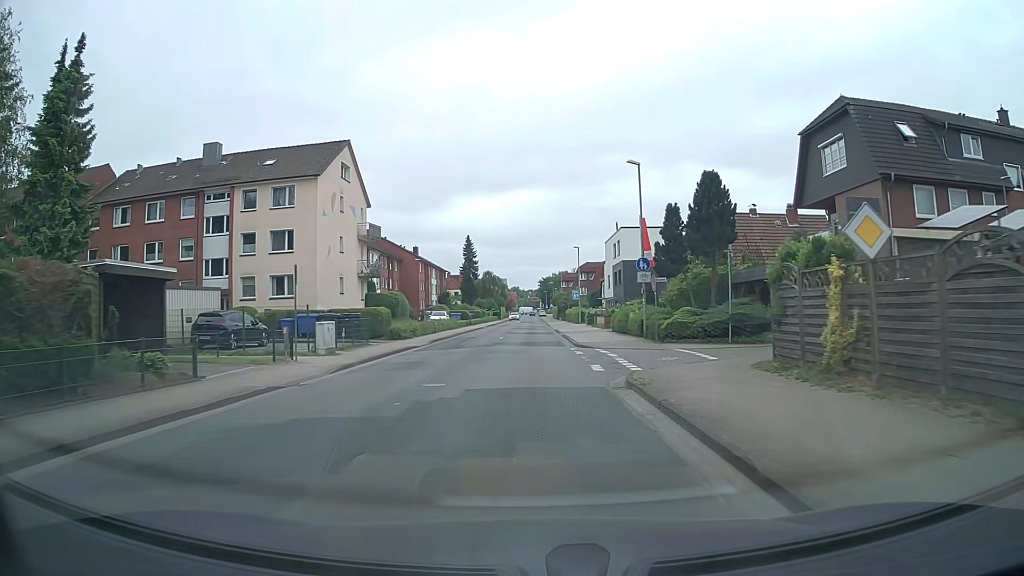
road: tertiary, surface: asphalt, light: Day
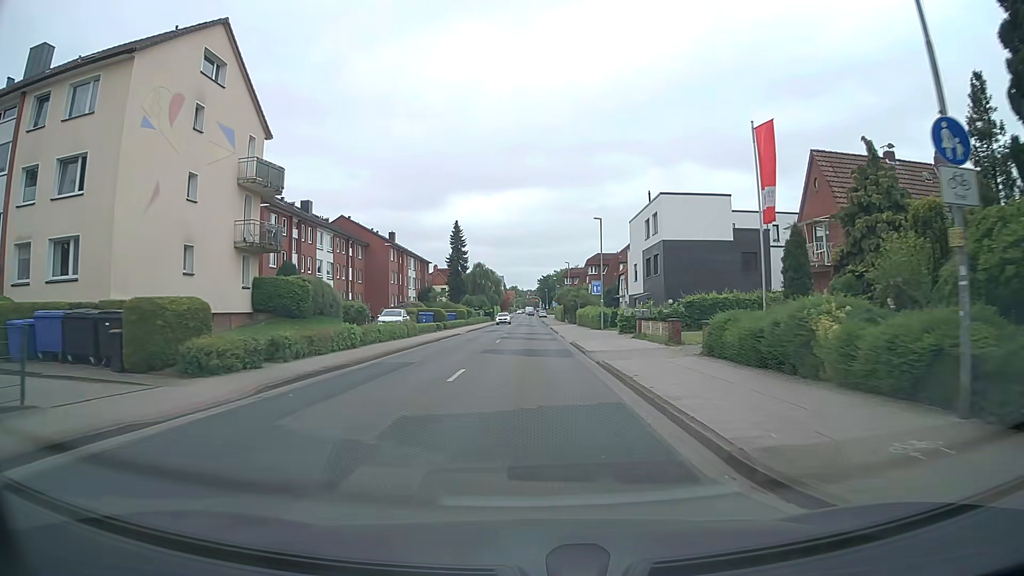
(+0.1, +21.9) m; +1°
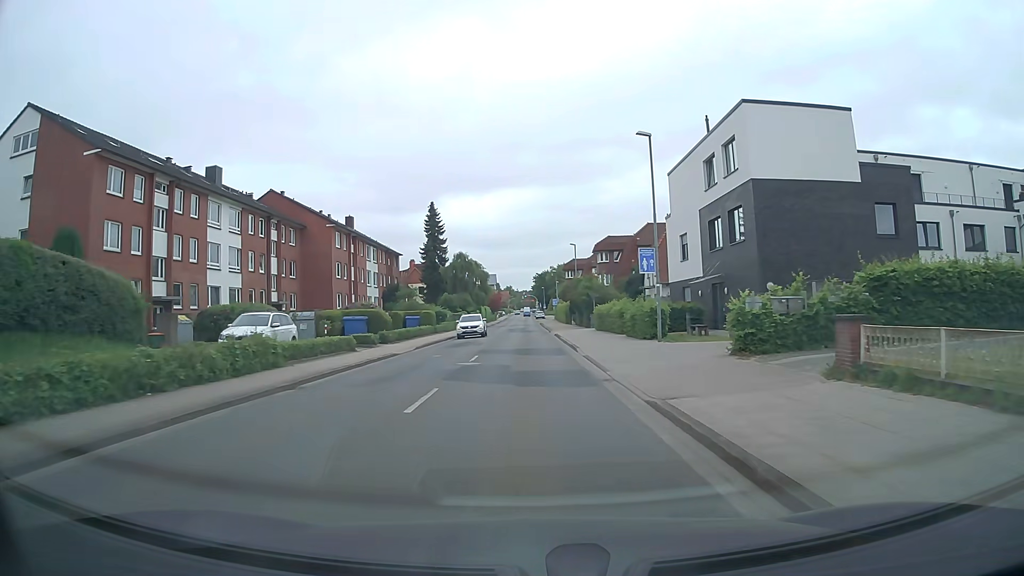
(0.0, +22.1) m; 0°
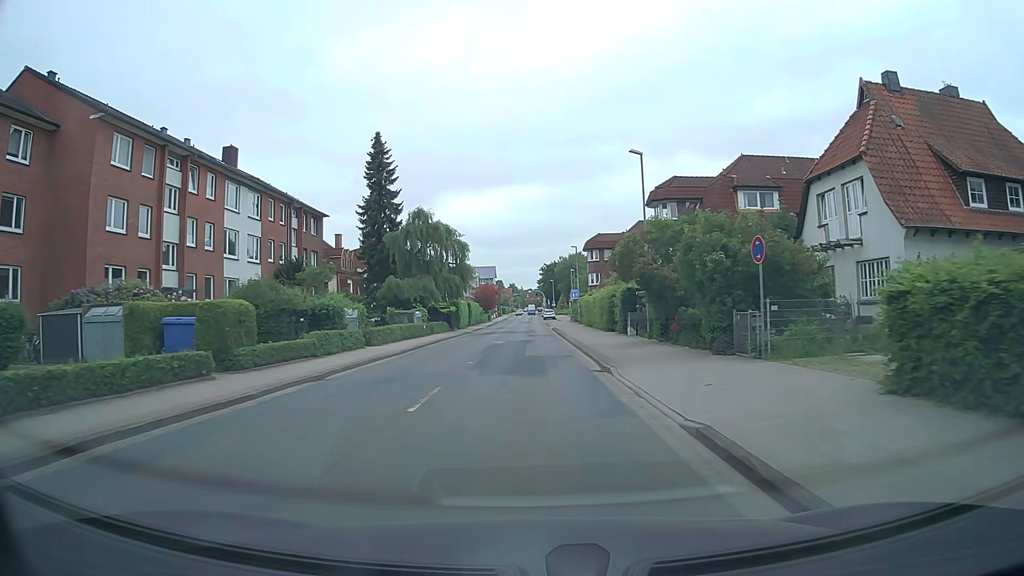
(+0.1, +36.8) m; 0°
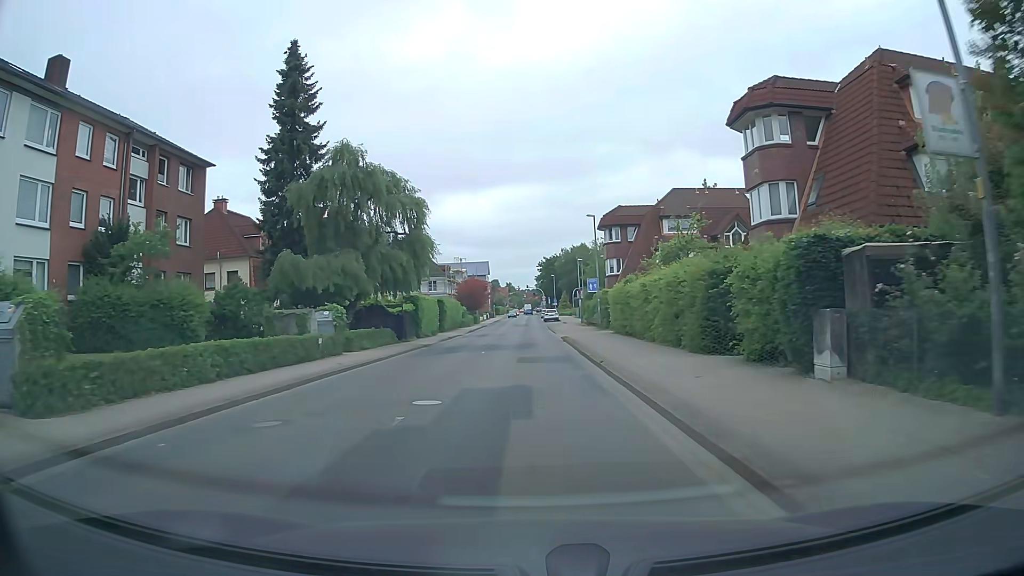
(0.0, +21.6) m; 0°
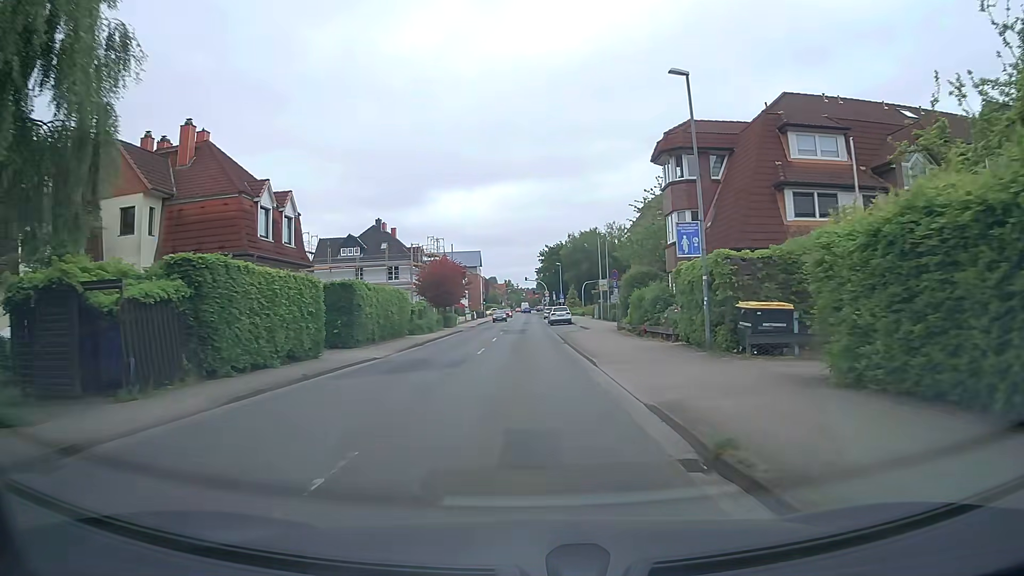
(+0.2, +28.0) m; 0°
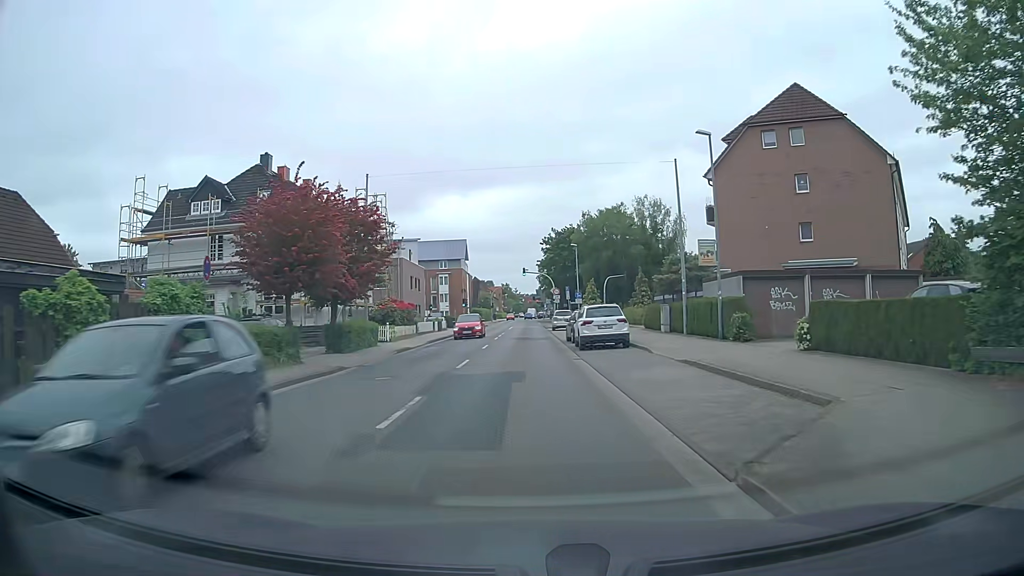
(+0.2, +34.1) m; +1°
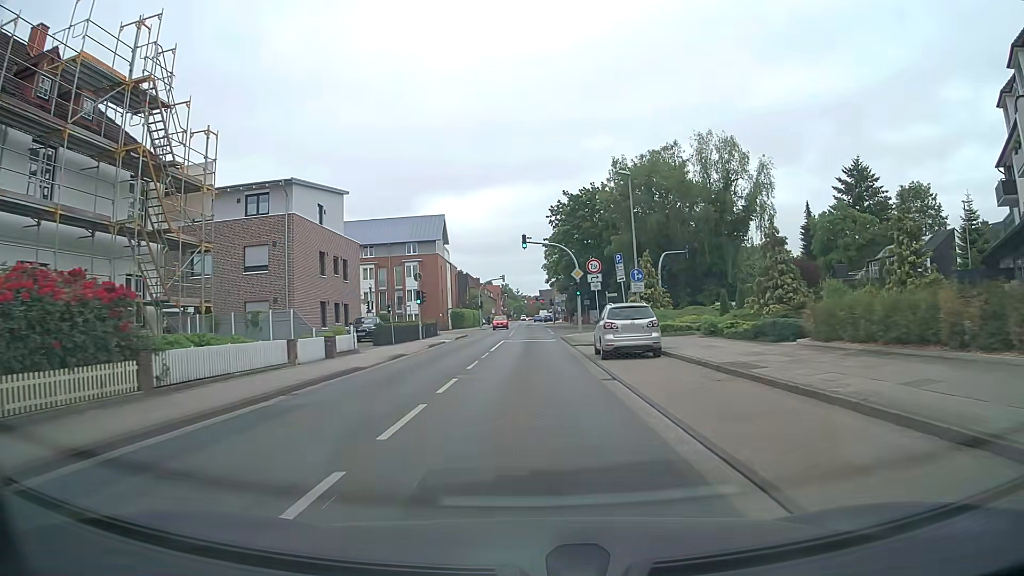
(-0.3, +33.3) m; 0°
(0, +10) (0, +20) (0, +30) (0, +40) (0, +50) (0, +60) (0, +70) (0, +80) (0, +90) (0, +100) m
